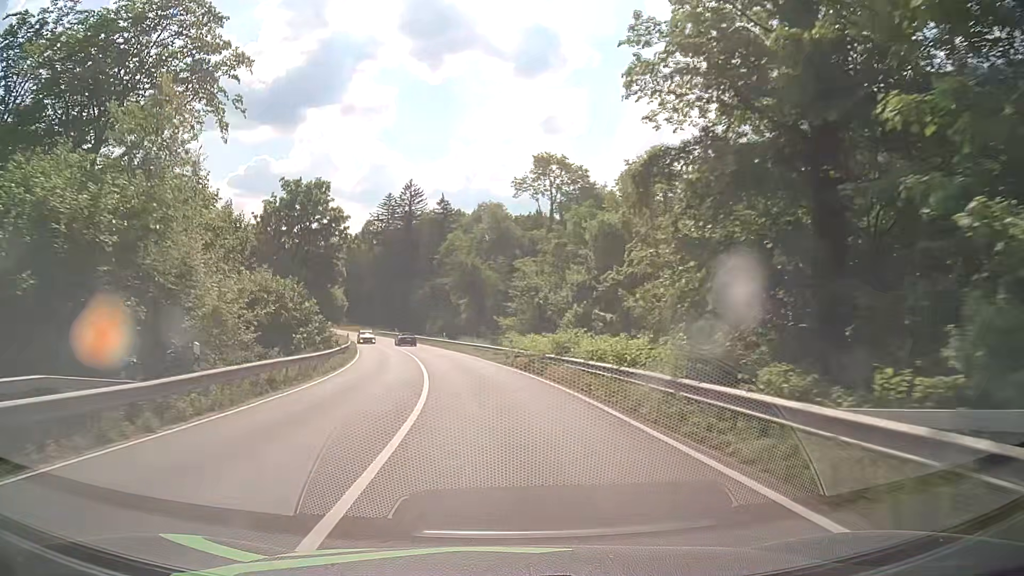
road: primary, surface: asphalt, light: Day
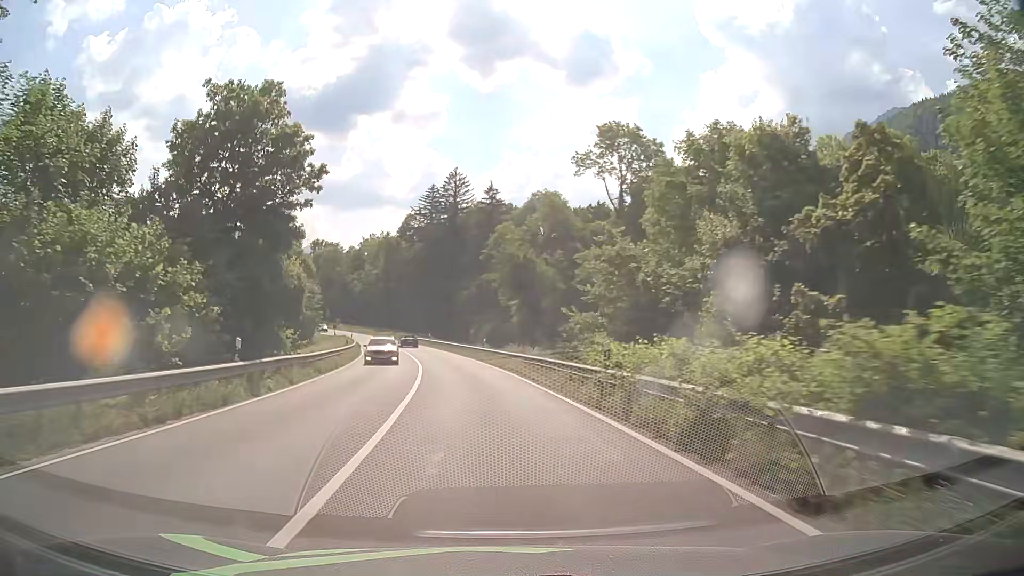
(-0.7, +18.4) m; -4°
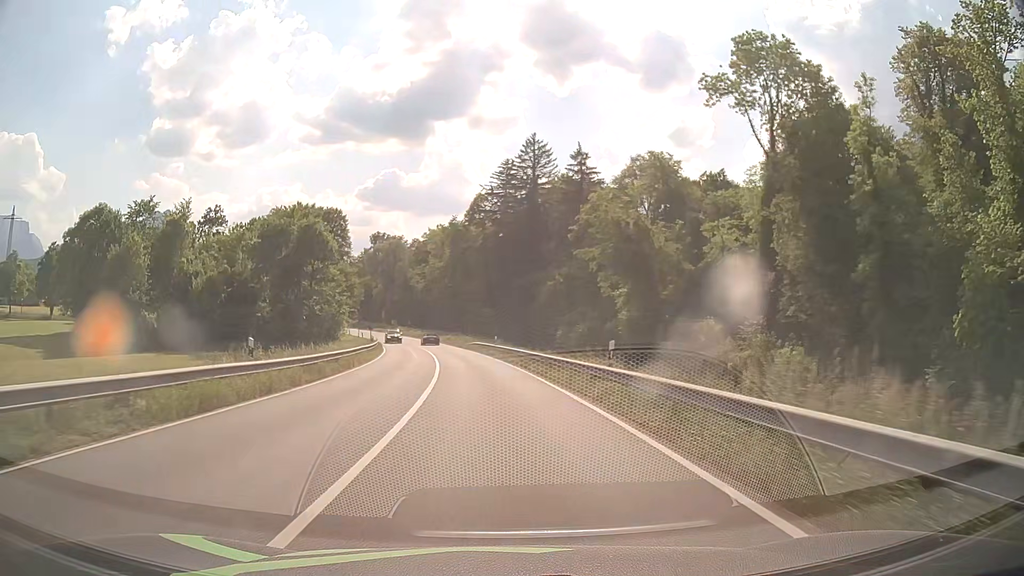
(-1.9, +27.4) m; -7°
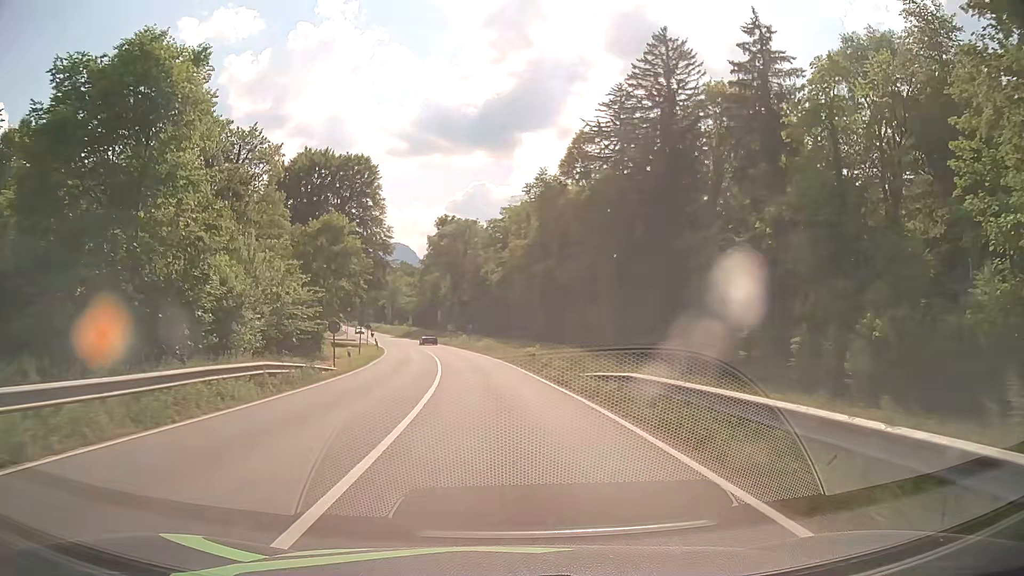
(-3.1, +45.4) m; -8°
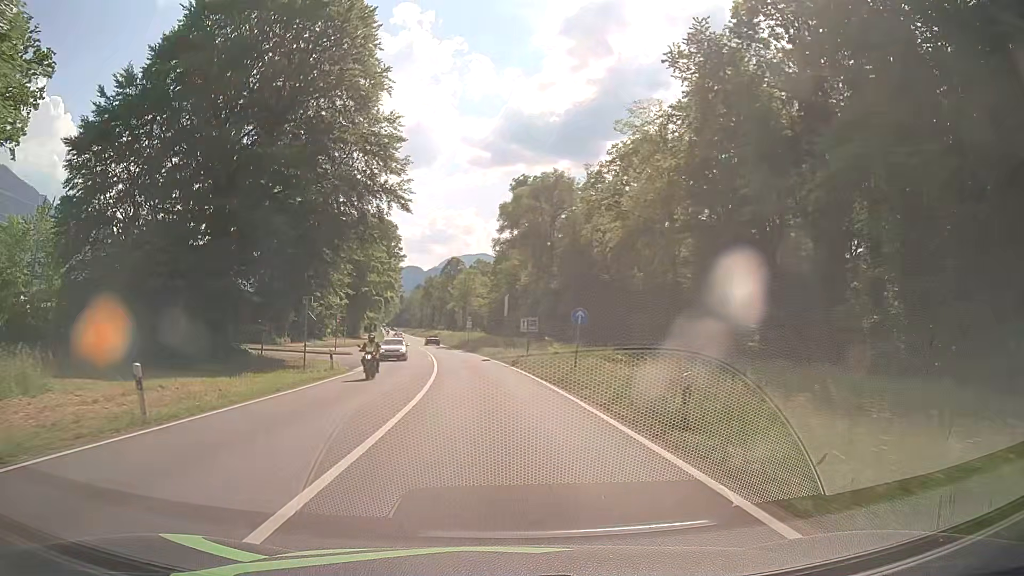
(-3.0, +45.3) m; -8°
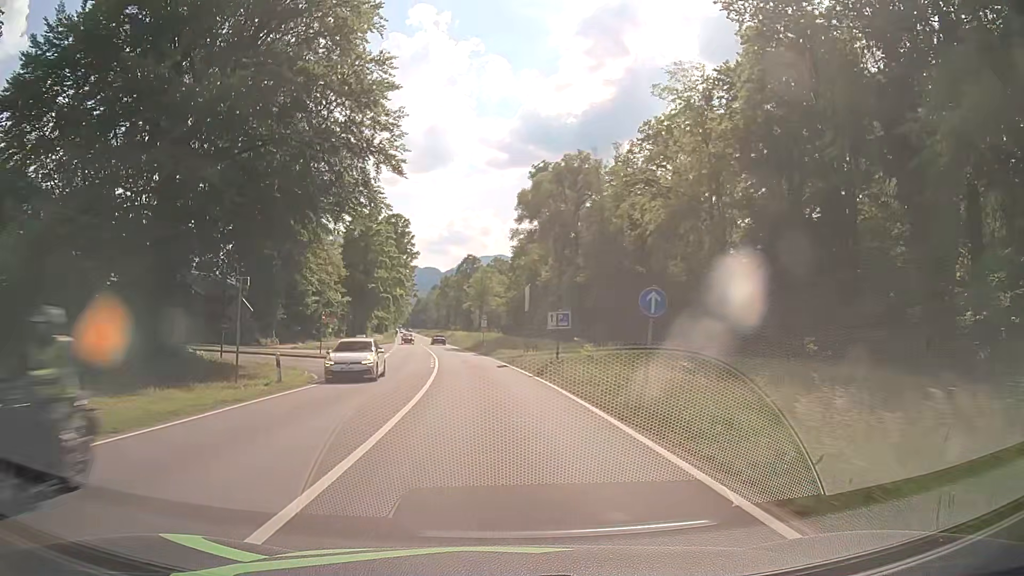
(-0.1, +9.1) m; -1°
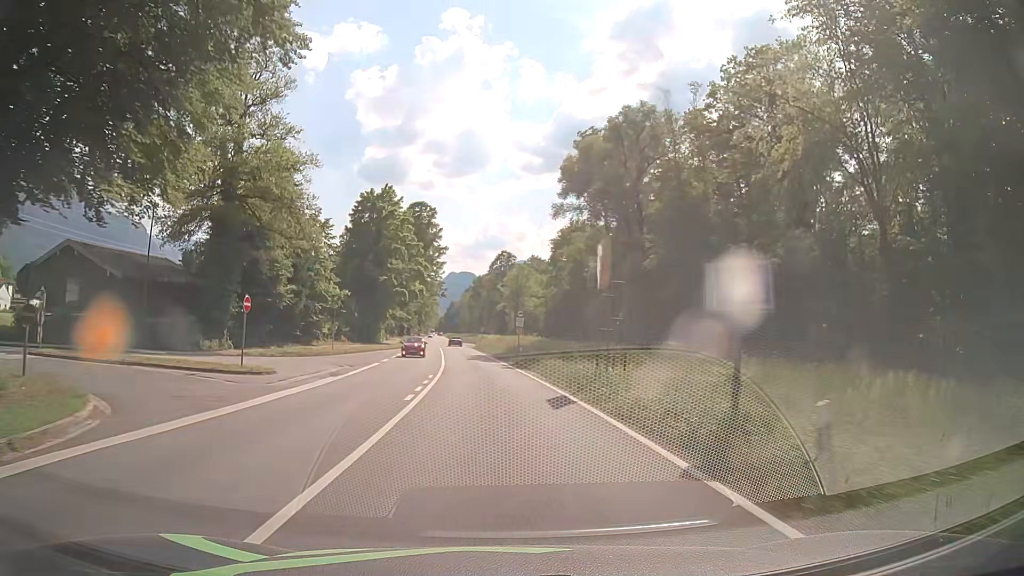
(-0.6, +18.2) m; -3°
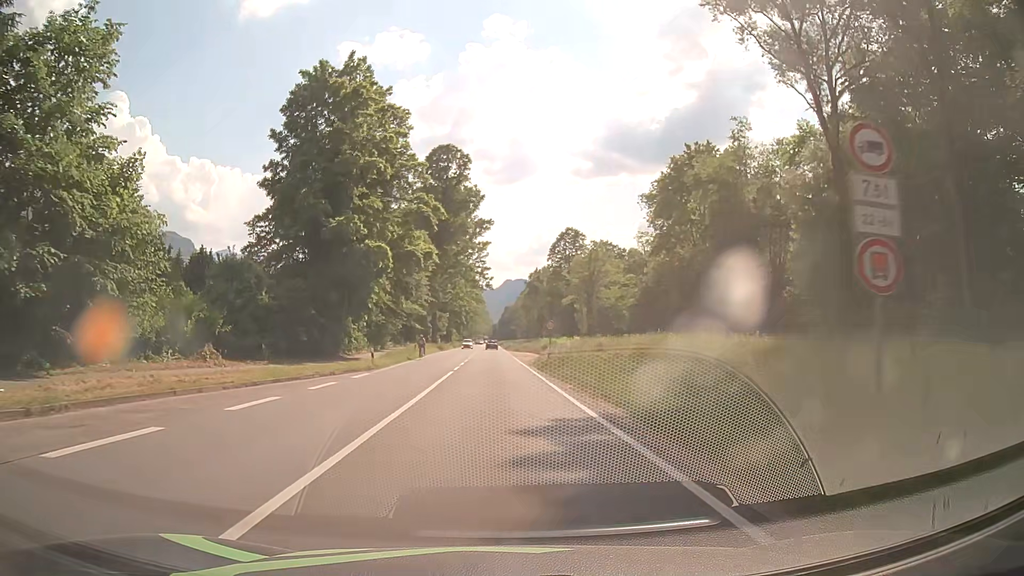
(-2.3, +45.5) m; -5°
(0, +10) (0, +20) (-1, +30) (-1, +40) (-1, +50) (-1, +60) (-1, +70) (-2, +80) (-2, +90) (-2, +100) m
